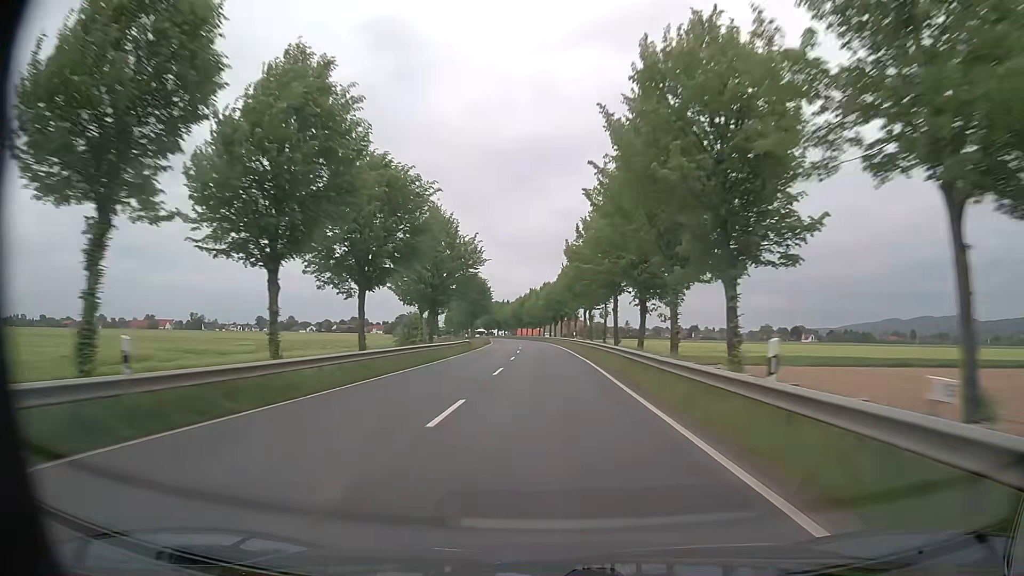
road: primary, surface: asphalt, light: Day
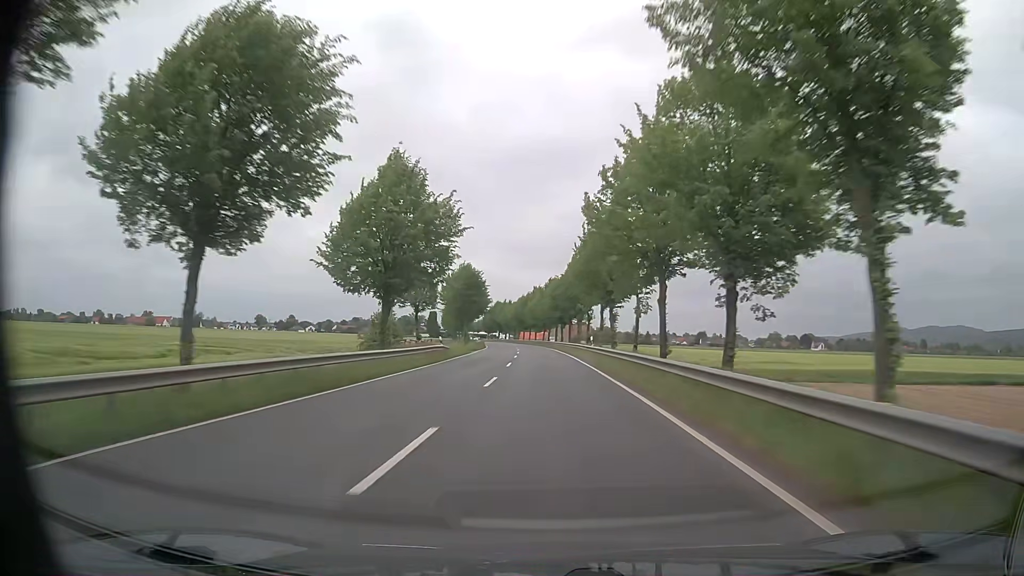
(0.0, +16.3) m; 0°
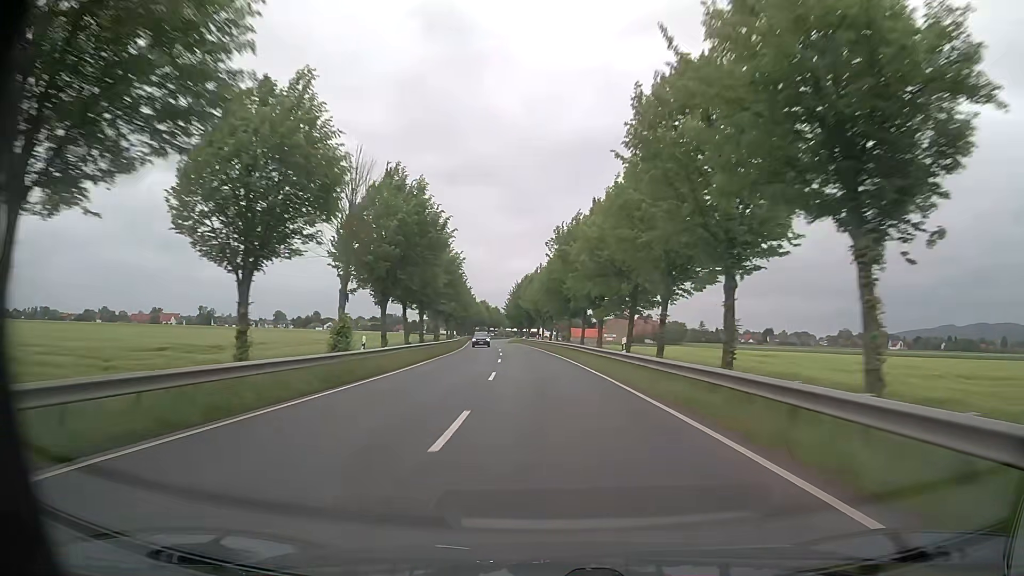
(-2.3, +81.4) m; -4°
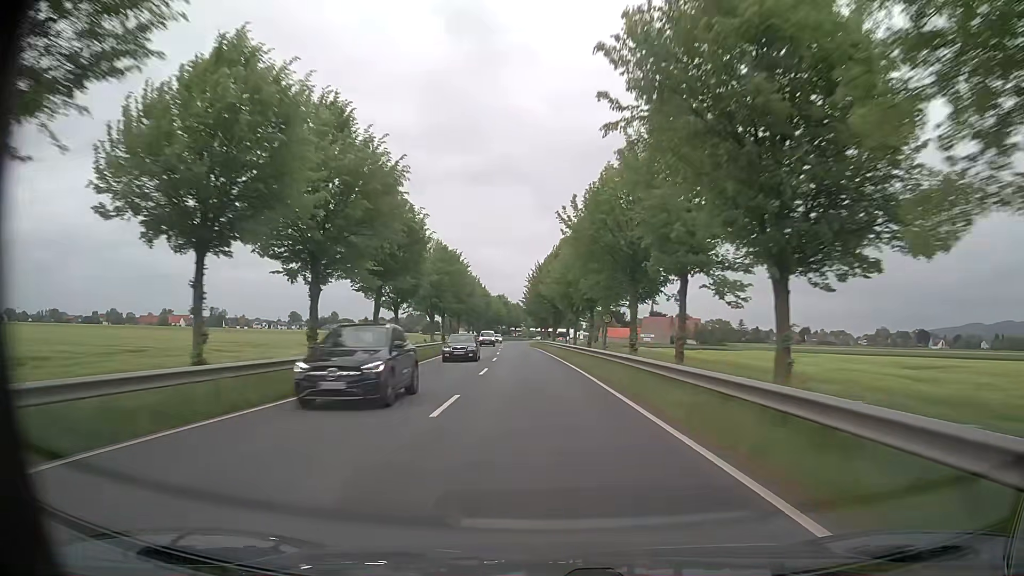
(-0.5, +32.6) m; -2°
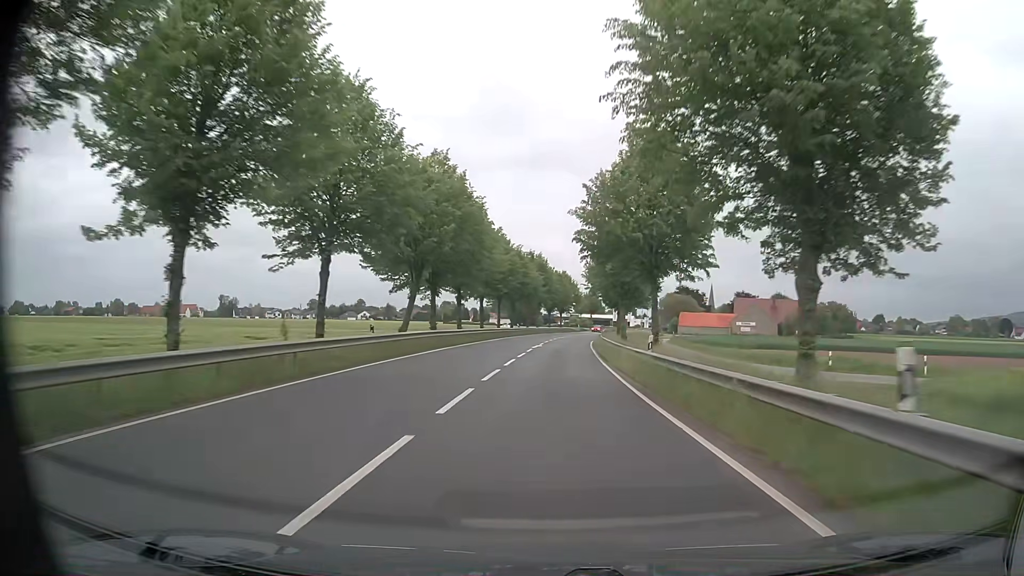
(-3.6, +72.2) m; -4°
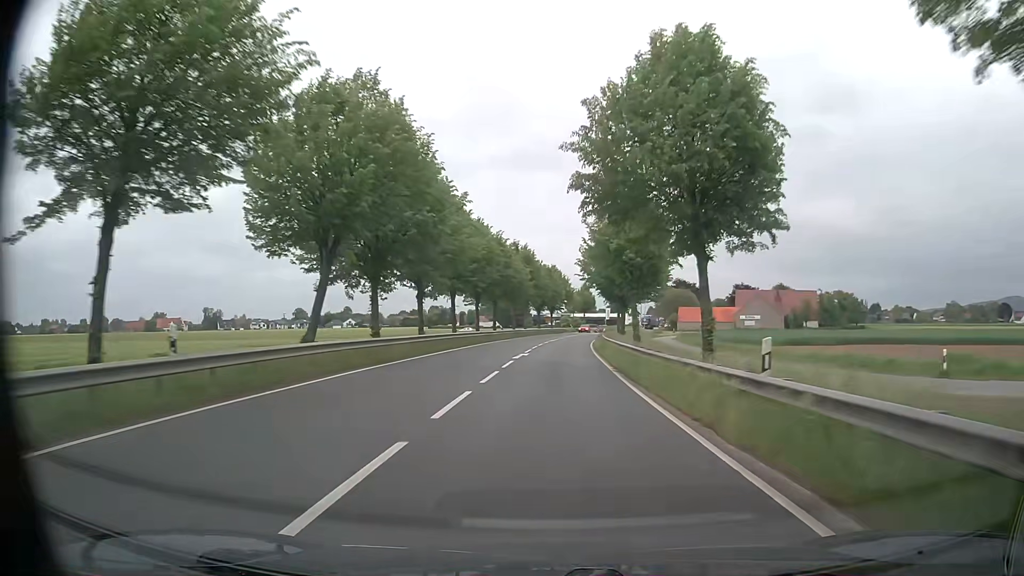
(0.0, +12.1) m; +1°
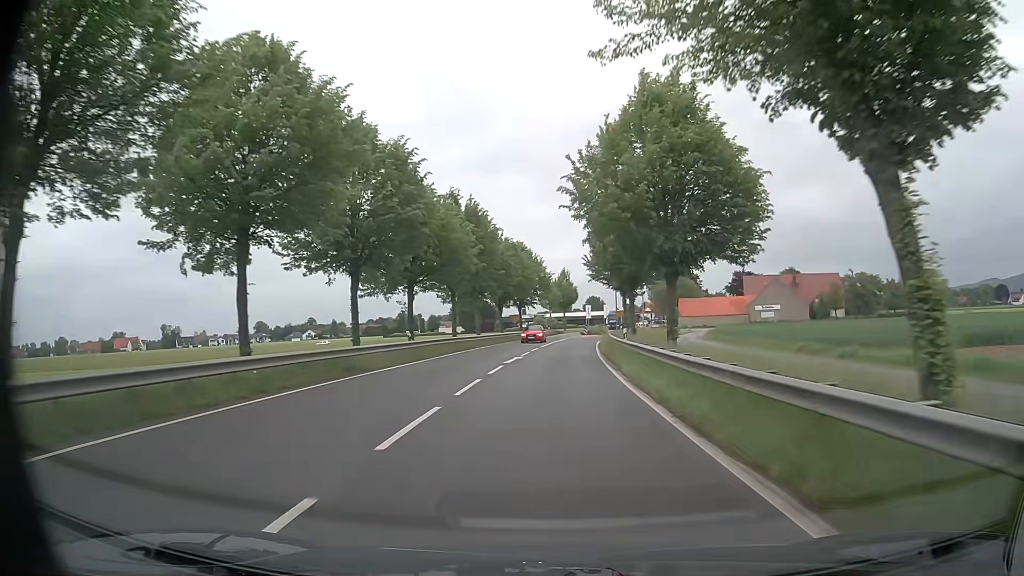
(+0.4, +31.8) m; +2°
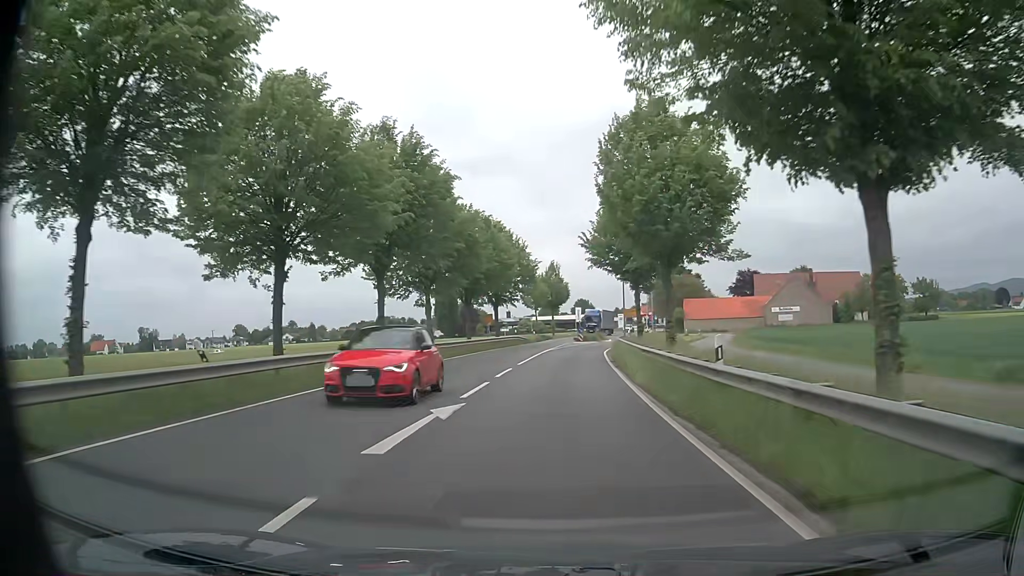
(+0.2, +17.5) m; +1°
(0, +10) (0, +20) (+1, +30) (+2, +40) (+3, +50) (+5, +60) (+7, +69) (+8, +79) (+10, +89) (+11, +99) m
